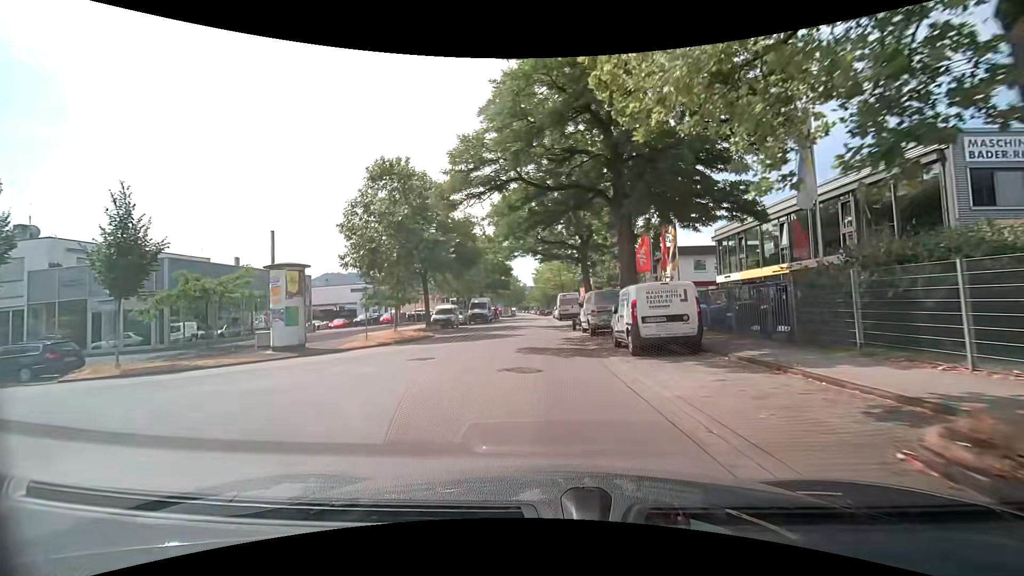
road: unclassified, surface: asphalt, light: Day
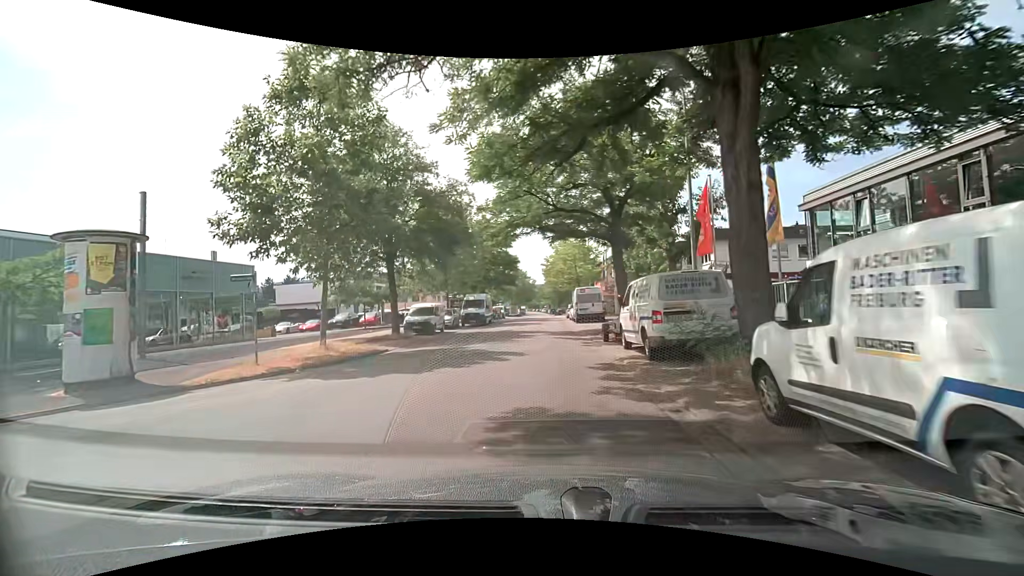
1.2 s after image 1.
(-0.2, +10.1) m; -2°
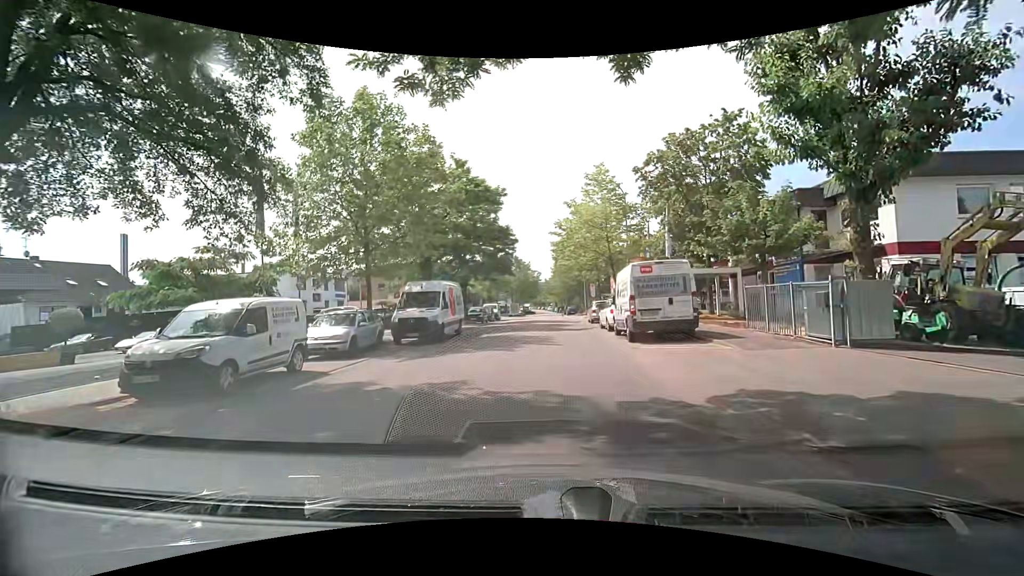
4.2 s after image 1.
(-0.4, +18.9) m; -1°
